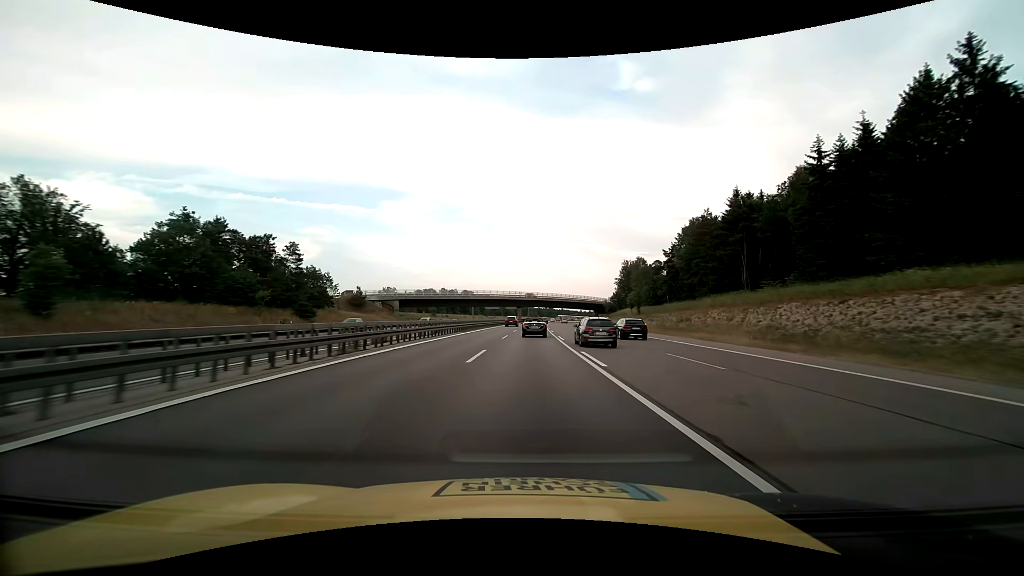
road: motorway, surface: asphalt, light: Day
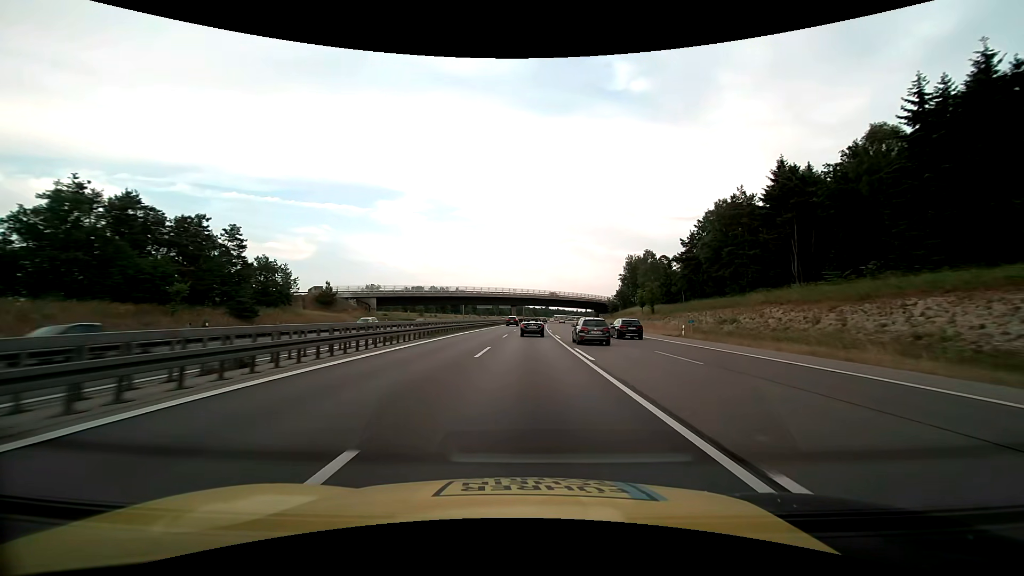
(+0.1, +15.8) m; +1°
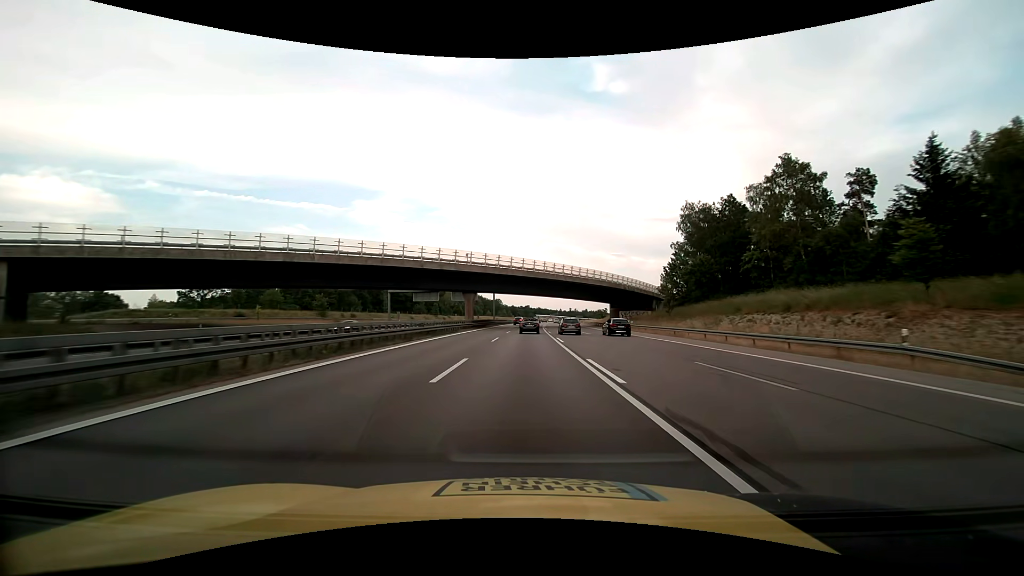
(+2.0, +78.9) m; +3°
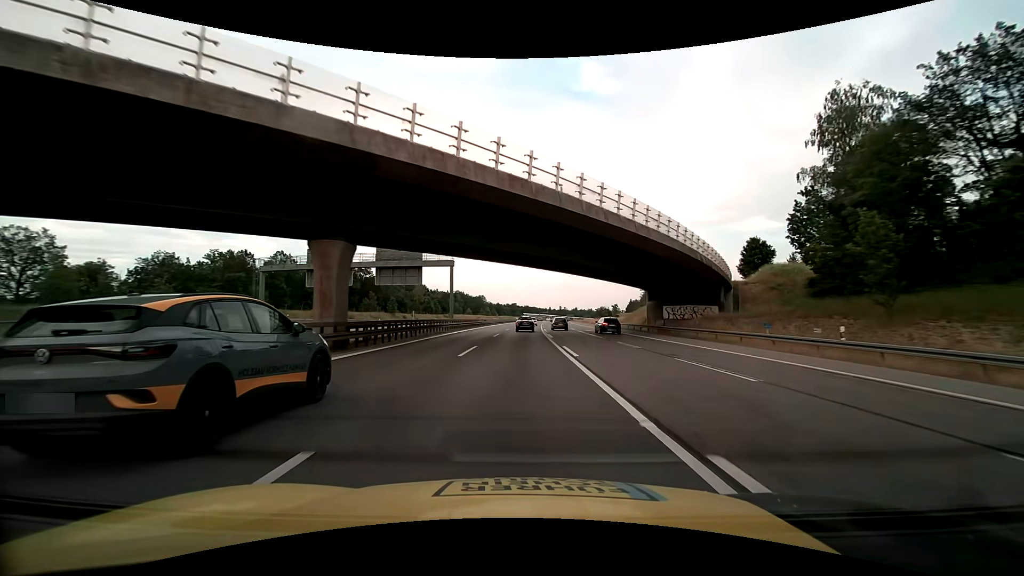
(+0.7, +47.4) m; +2°
(0, +10) (0, +20) (0, +30) (0, +40) (+1, +50) (+1, +60) (+1, +70) (+1, +80) (+1, +90) (+2, +100) m
